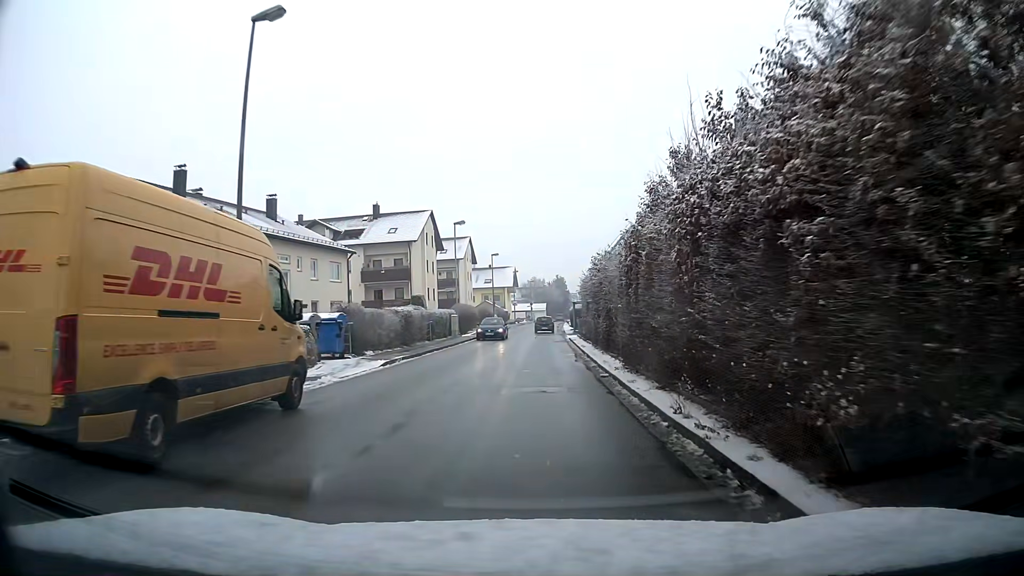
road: unclassified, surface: asphalt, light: Day
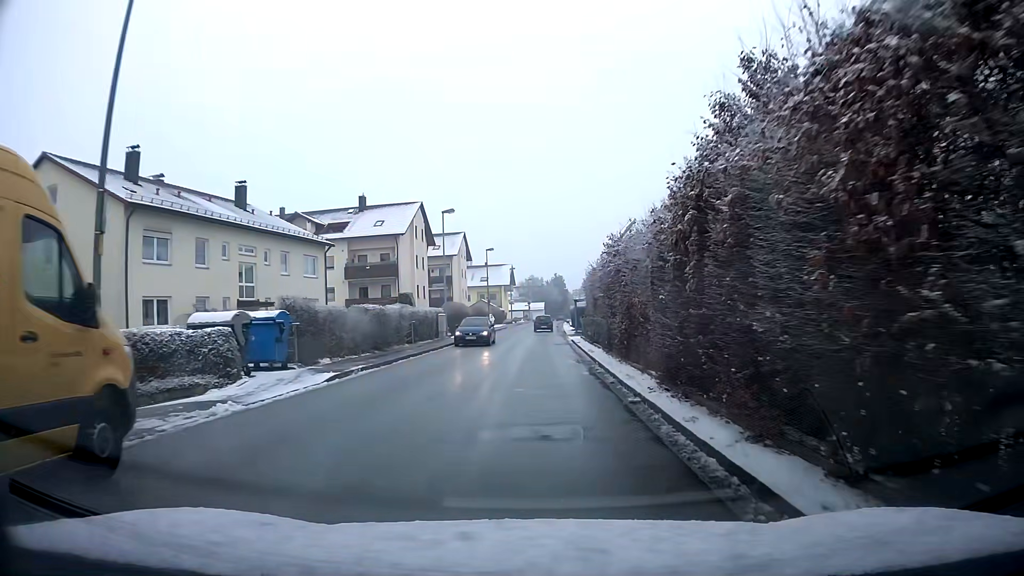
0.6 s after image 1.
(0.0, +5.0) m; 0°
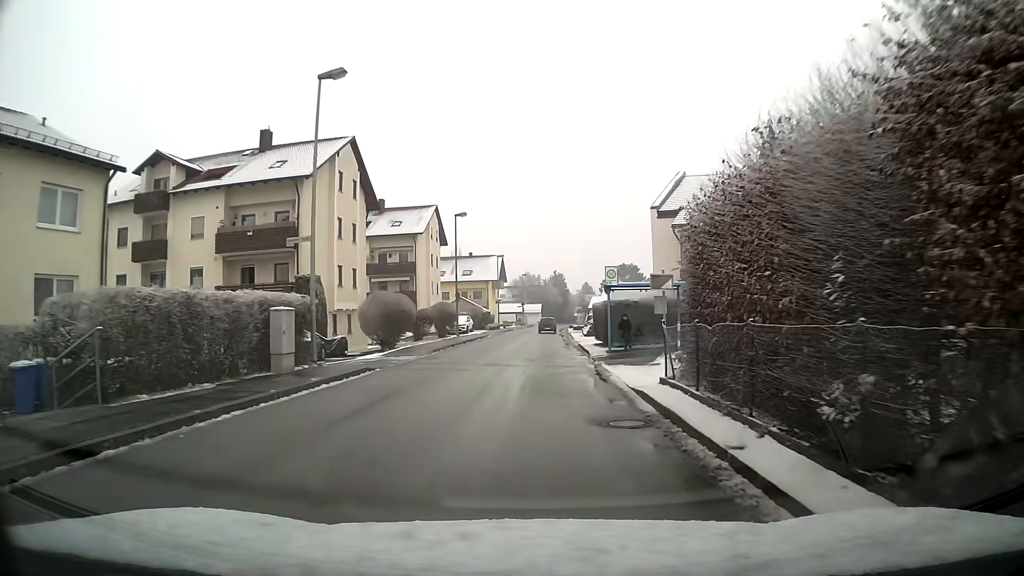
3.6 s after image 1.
(0.0, +25.1) m; 0°
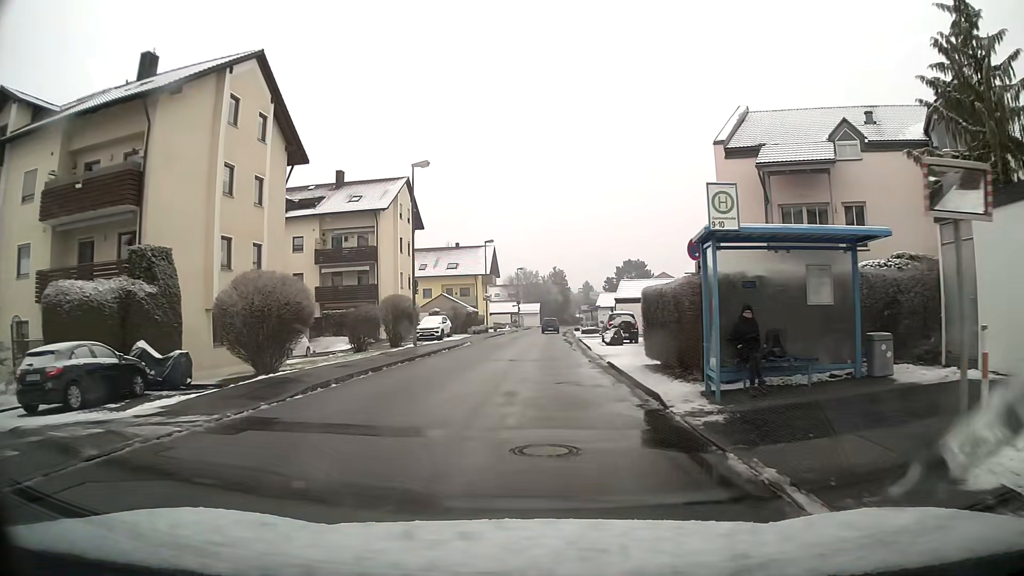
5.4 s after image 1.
(0.0, +15.1) m; 0°
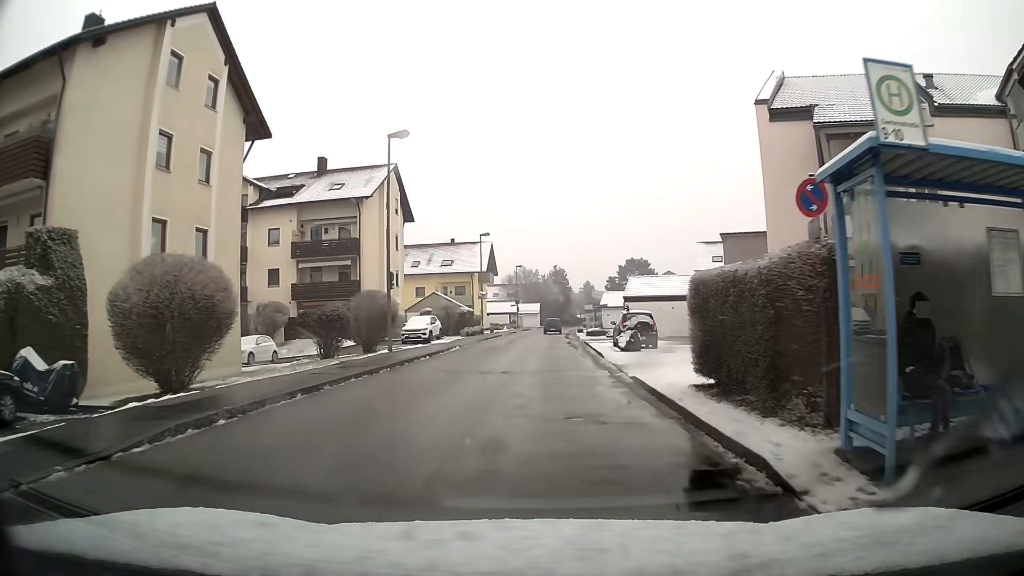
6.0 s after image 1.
(0.0, +5.1) m; 0°
(0, +10) (0, +20) (0, +30) (+1, +40) (+1, +50) (+2, +60) (+2, +70) (+3, +80) (+4, +90) (+5, +100) m
